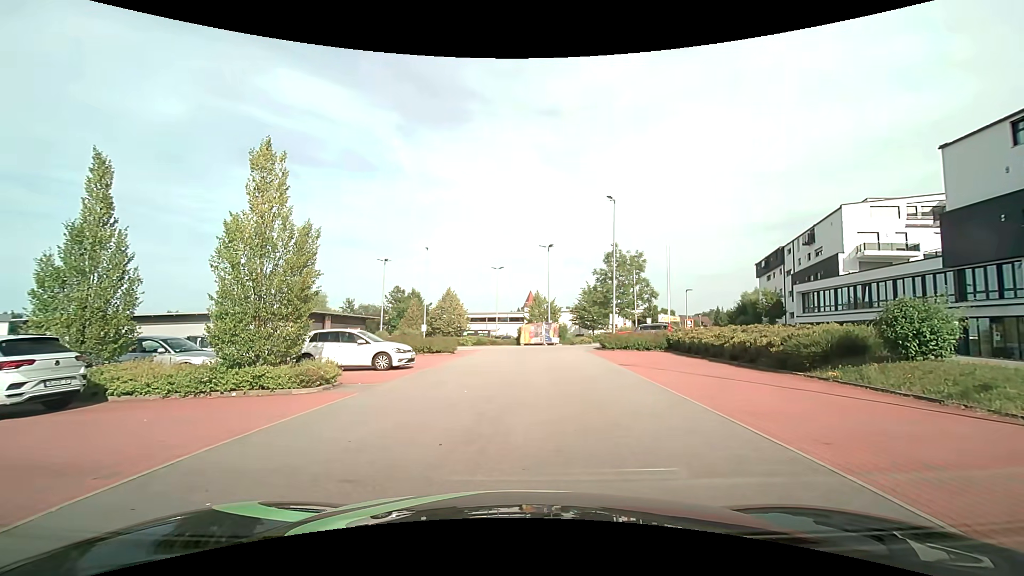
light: Day
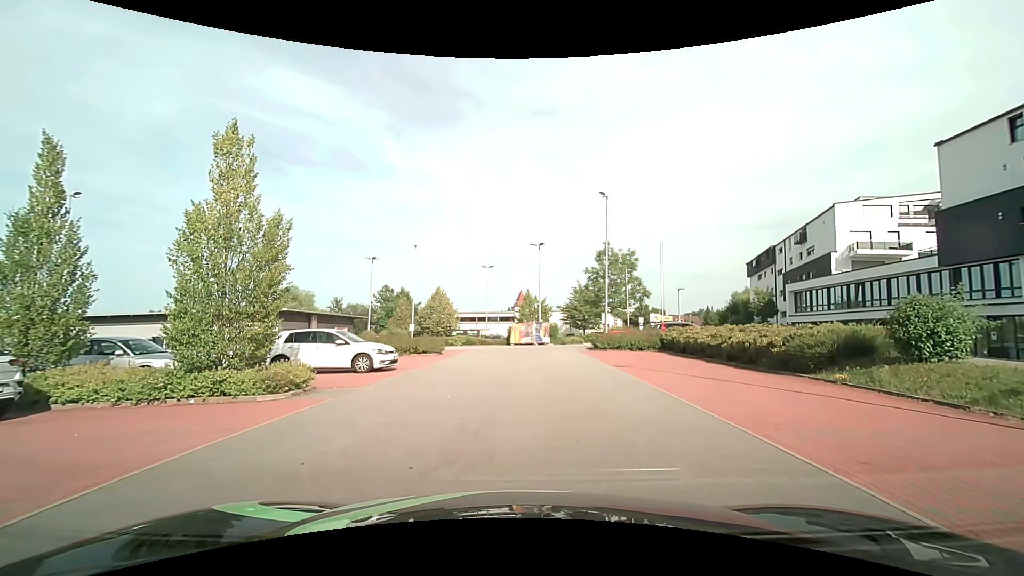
(0.0, +1.0) m; -1°
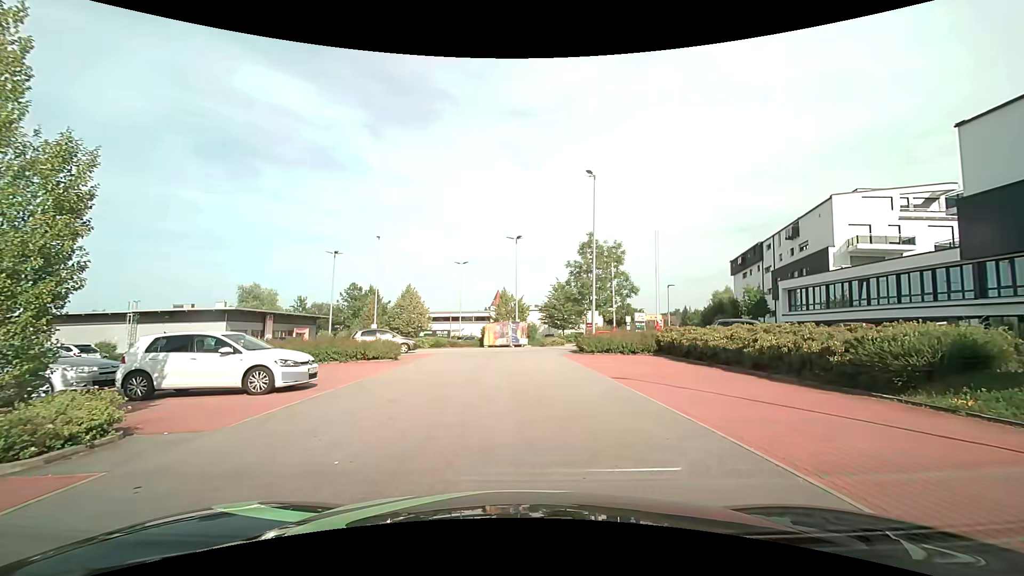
(+0.2, +4.7) m; +4°
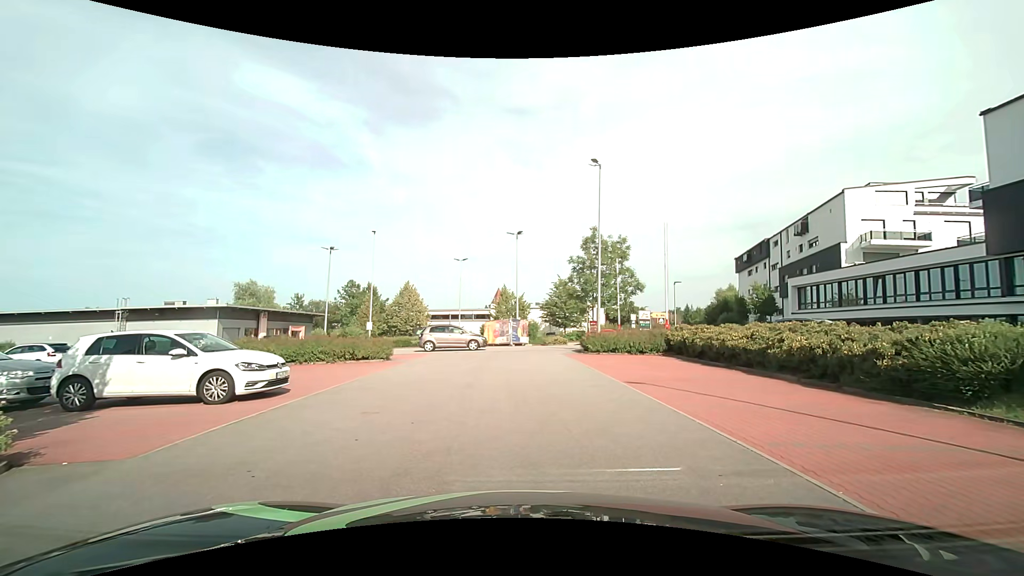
(0.0, +1.5) m; -1°
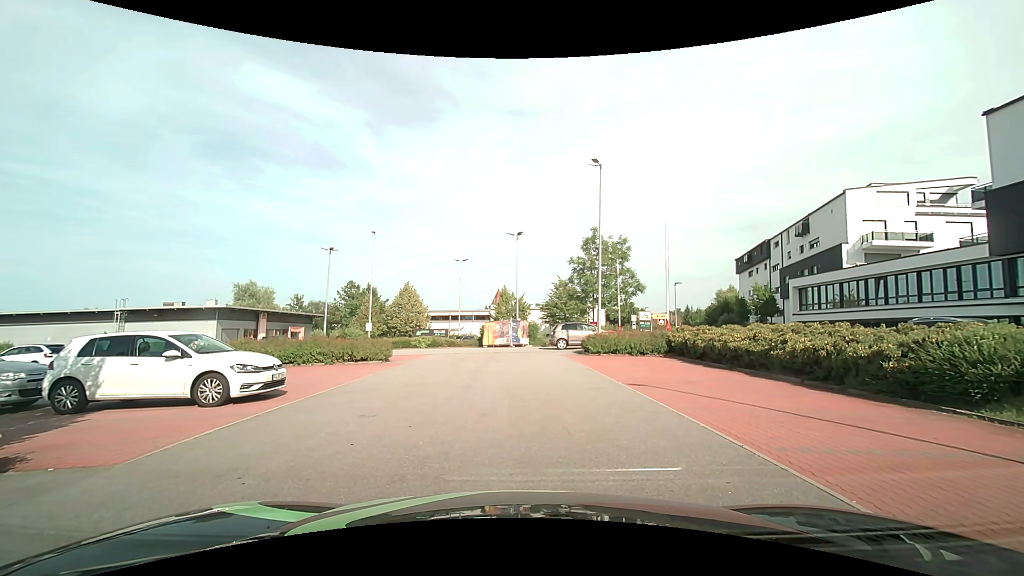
(0.0, +0.3) m; 0°
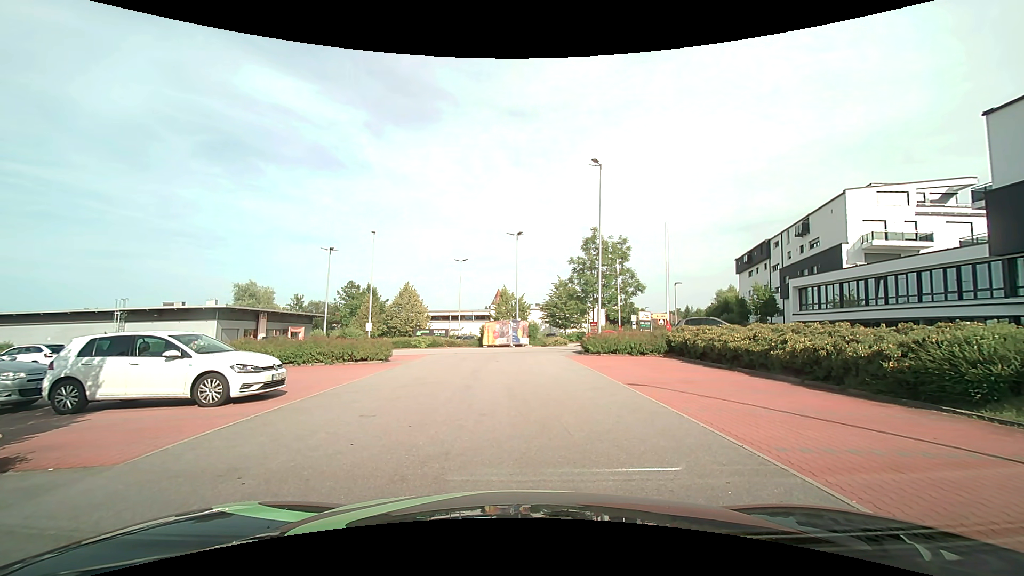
(0.0, 0.0) m; 0°
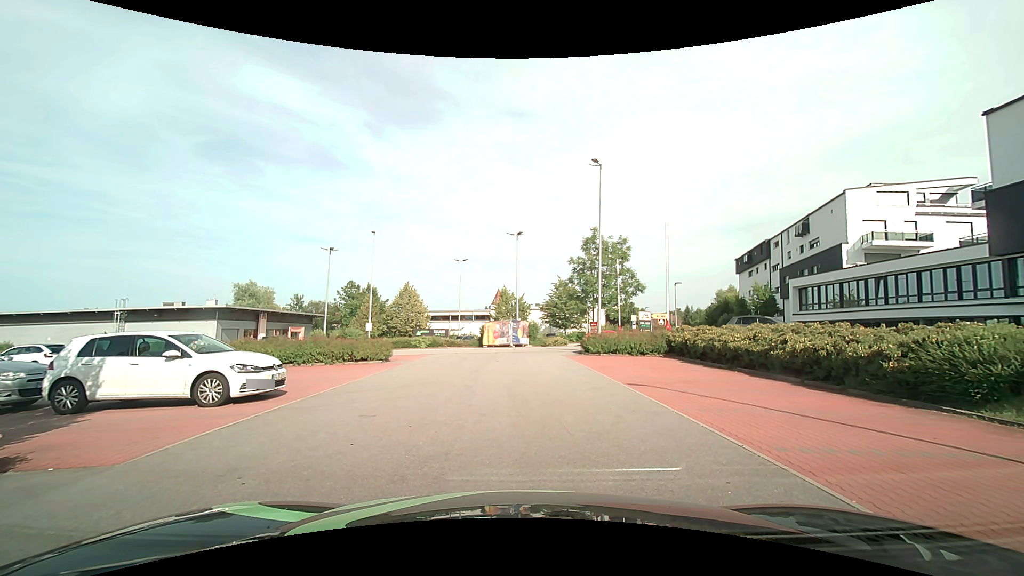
(0.0, 0.0) m; 0°
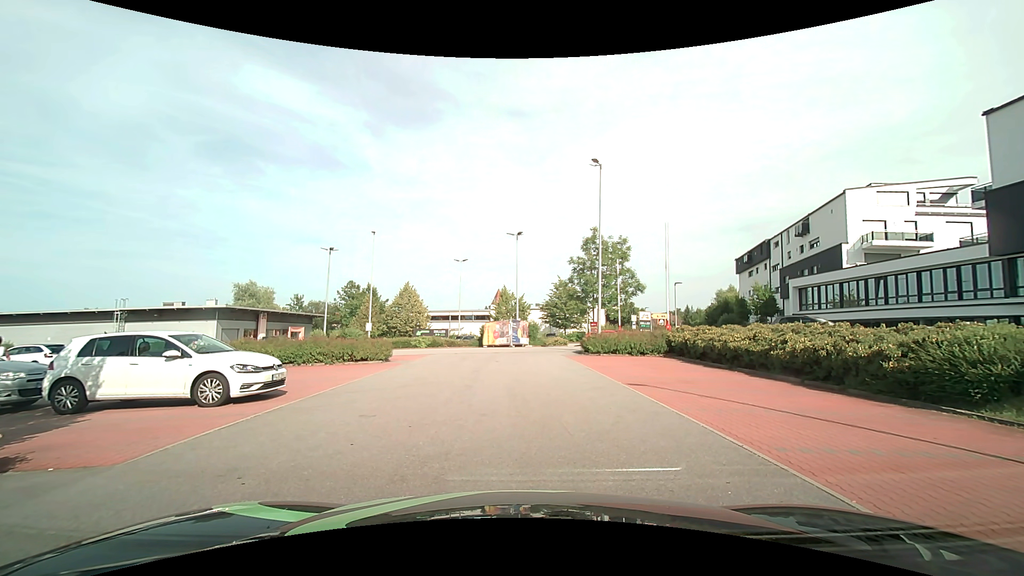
(0.0, 0.0) m; 0°
